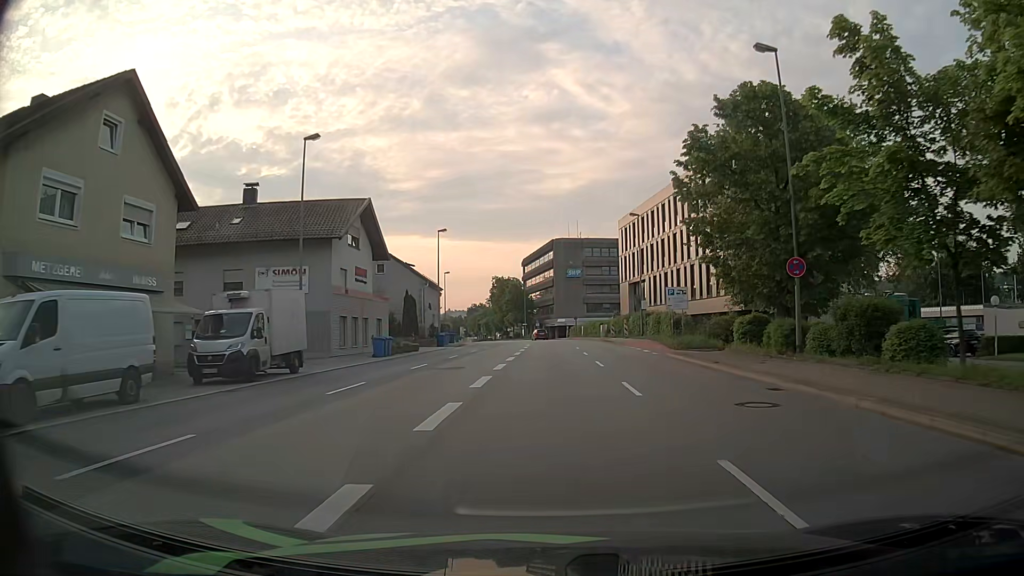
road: primary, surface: asphalt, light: Day
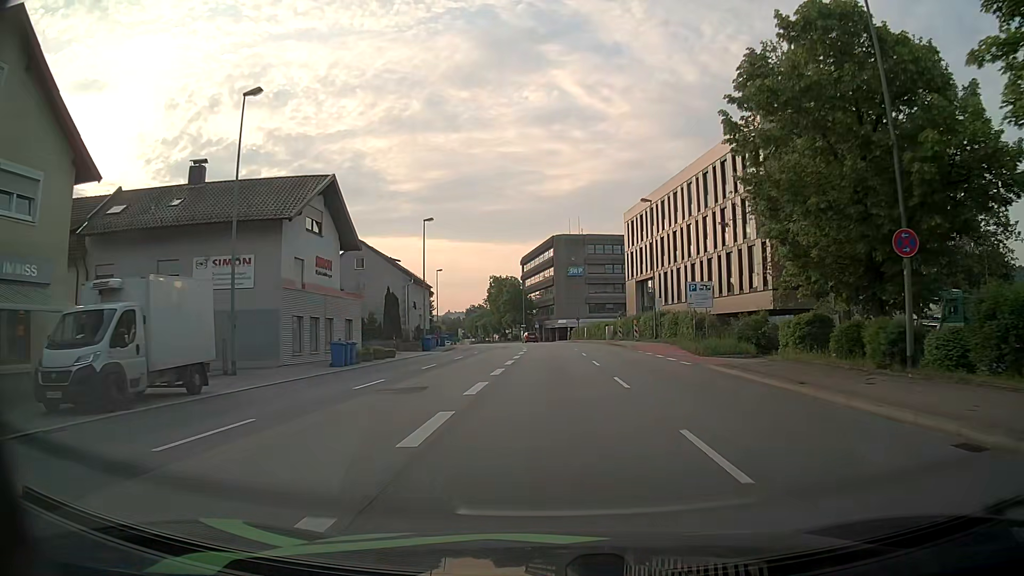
(+0.1, +7.0) m; +1°
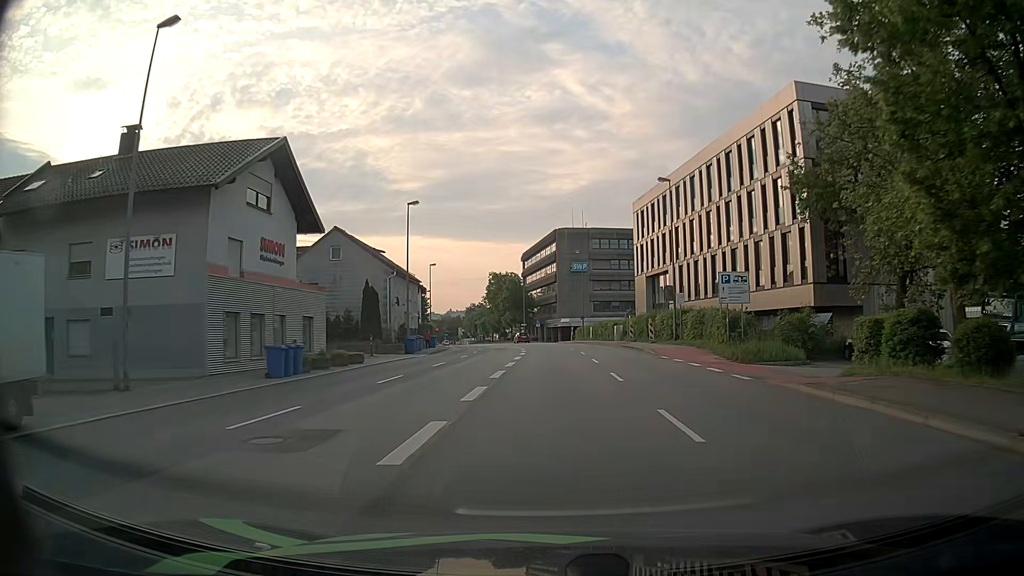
(-0.1, +6.9) m; -1°
(0, +10) (0, +20) (0, +30) (0, +40) (0, +50) (+1, +60) (0, +70) (-1, +80) (-3, +90) (-4, +100) m
